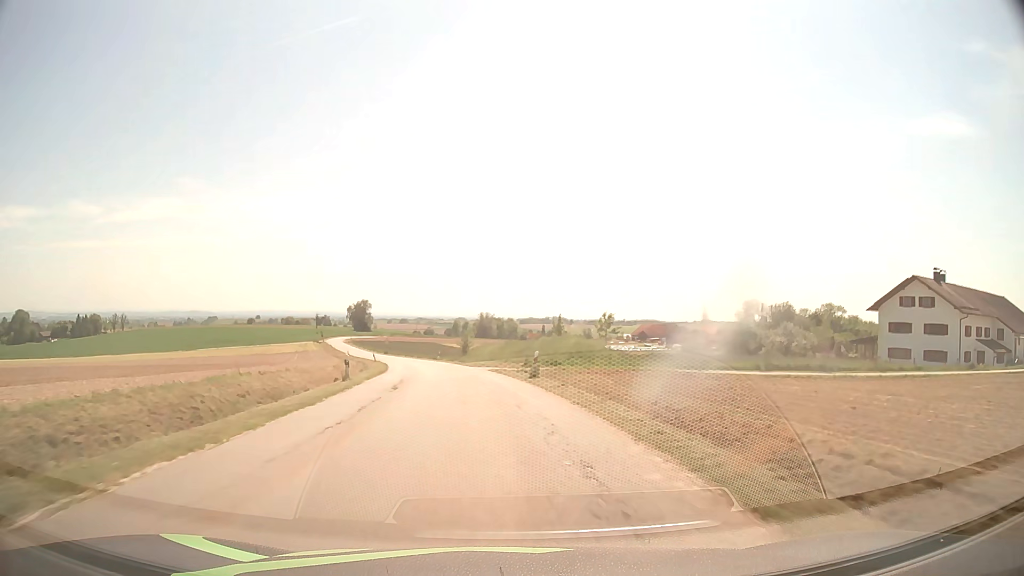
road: tertiary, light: Day
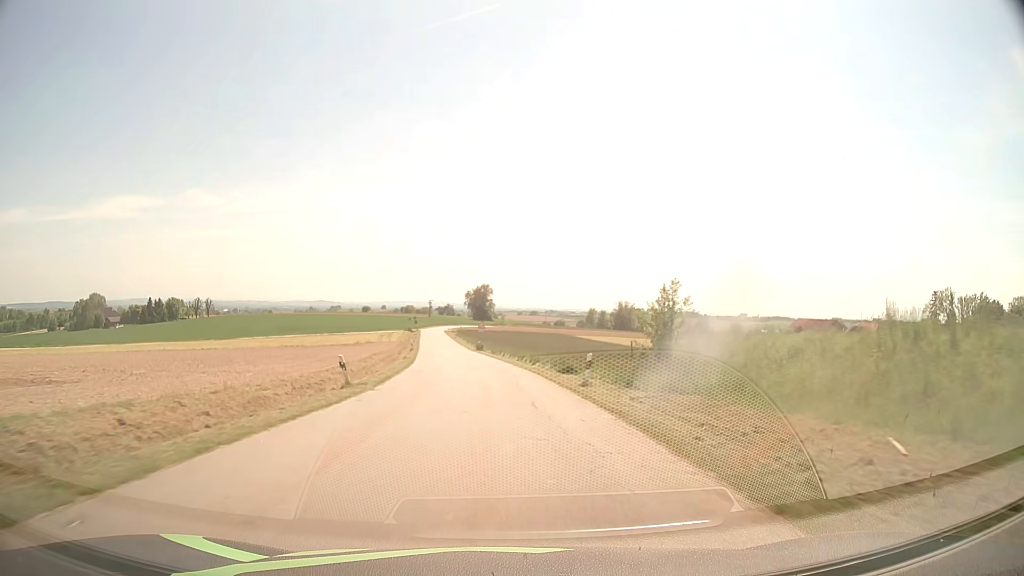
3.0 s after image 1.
(-5.9, +54.2) m; -11°
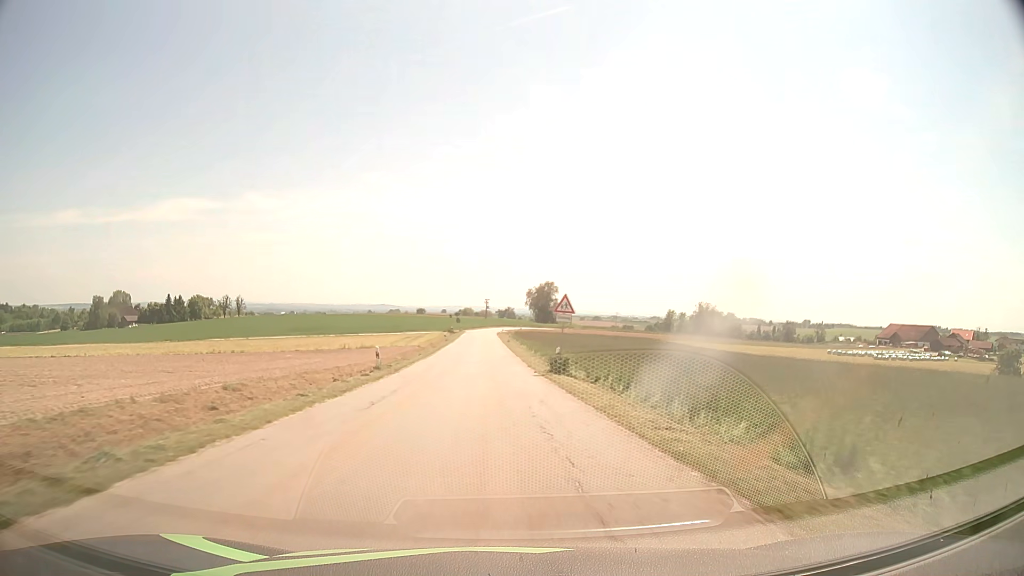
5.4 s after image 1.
(-2.3, +43.3) m; -6°
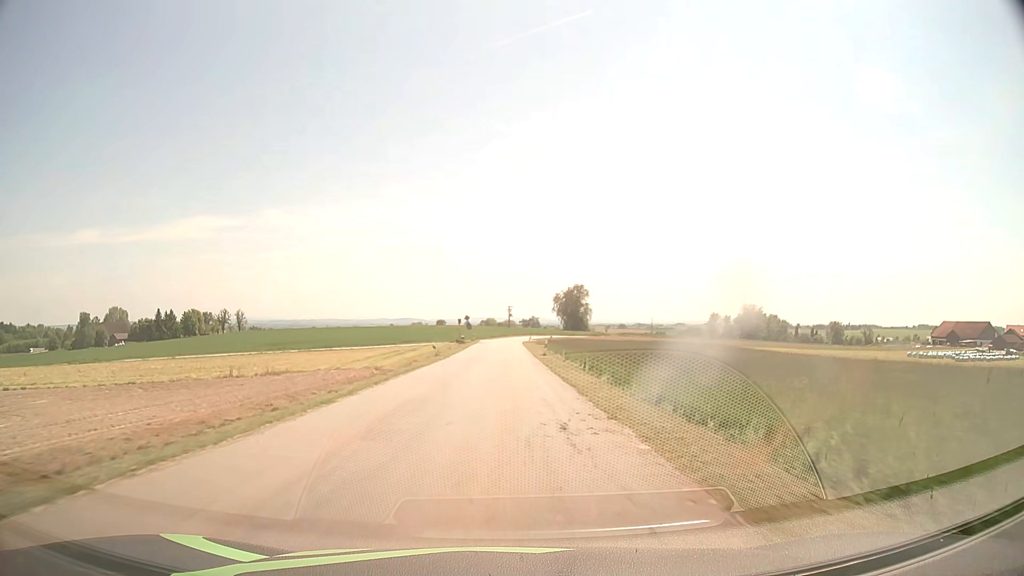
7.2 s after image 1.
(-0.5, +32.3) m; -2°
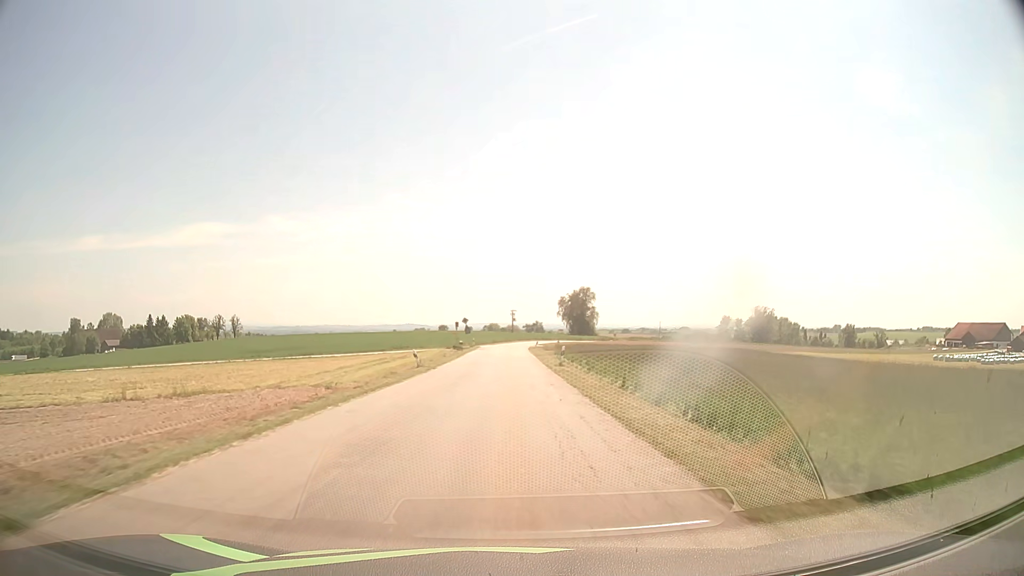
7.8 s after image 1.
(-0.1, +10.7) m; 0°
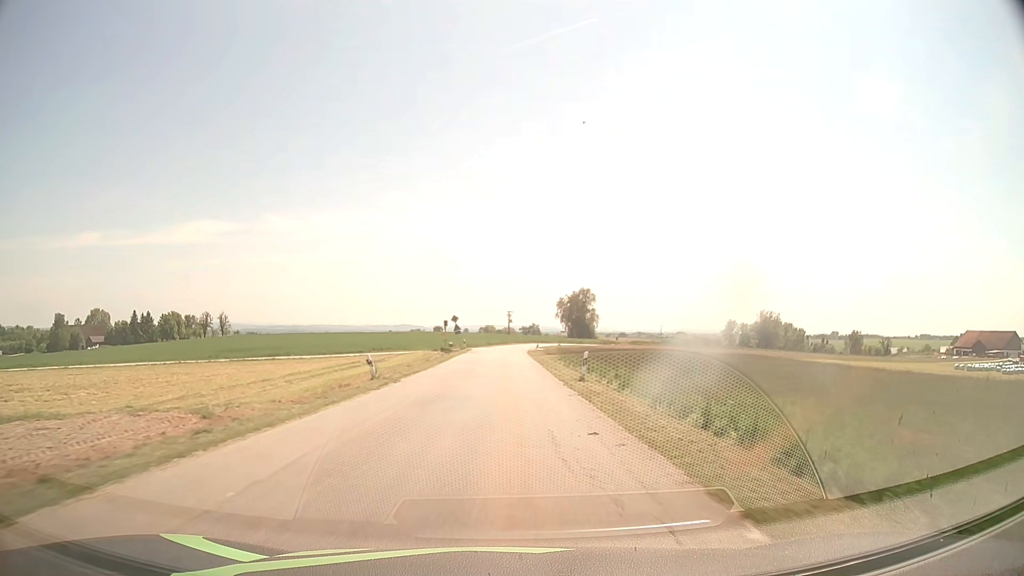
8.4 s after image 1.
(0.0, +10.7) m; 0°
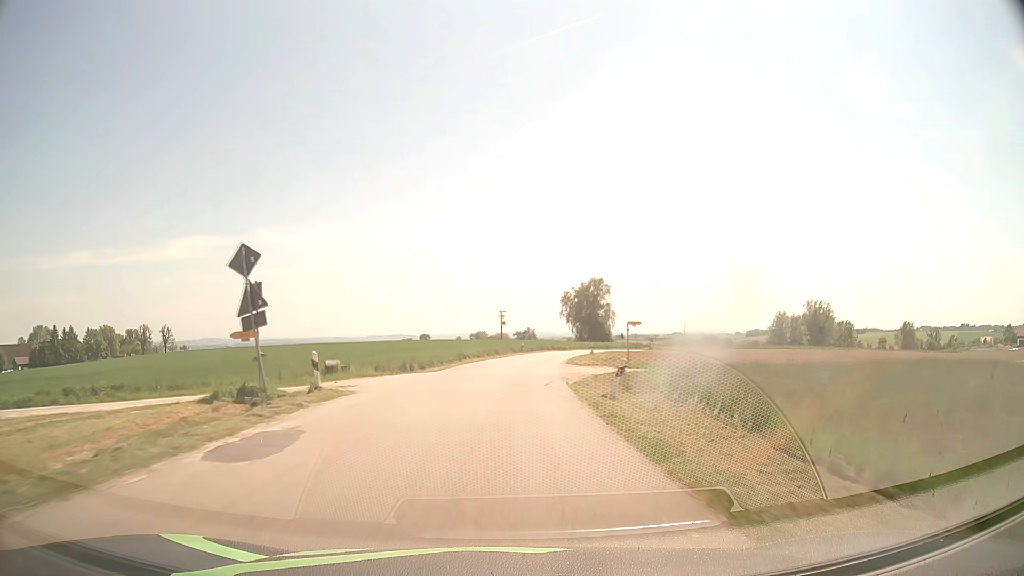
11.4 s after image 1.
(+0.4, +53.5) m; +1°
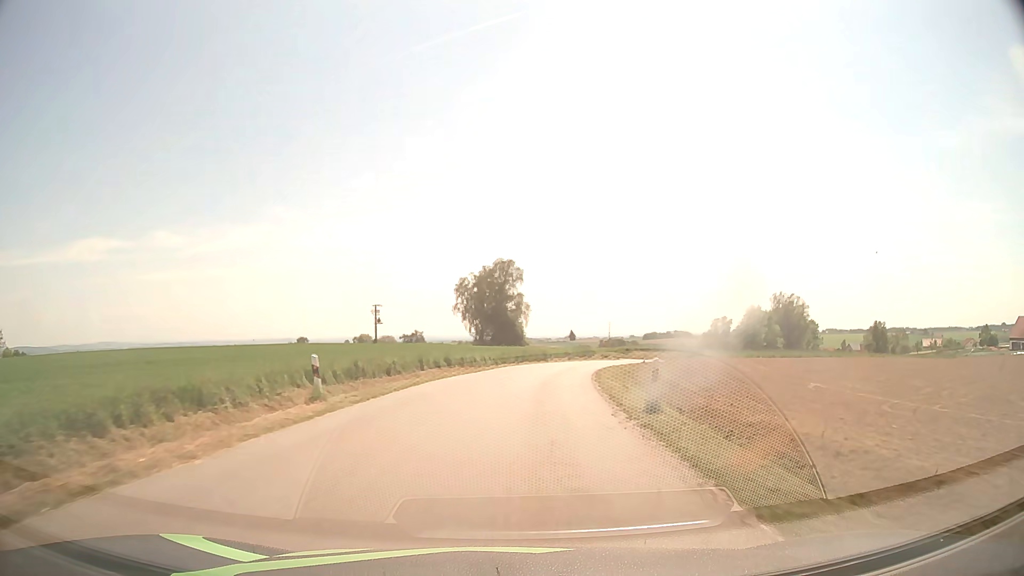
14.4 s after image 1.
(+3.0, +53.4) m; +9°
(0, +10) (+1, +20) (+2, +30) (+4, +40) (+6, +50) (+9, +59) (+12, +68) (+16, +78) (+21, +87) (+26, +95) m
